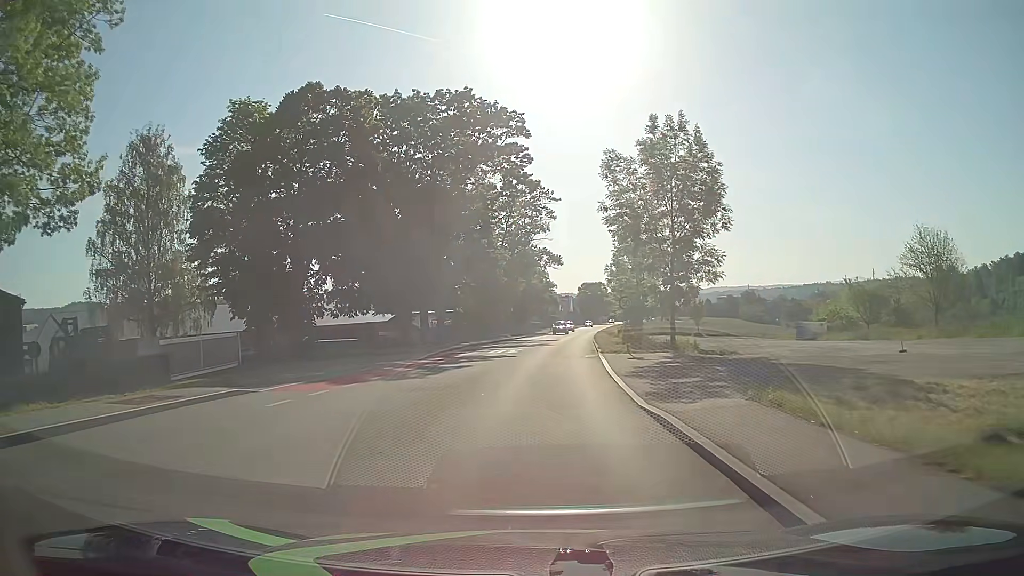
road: tertiary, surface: asphalt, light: Day
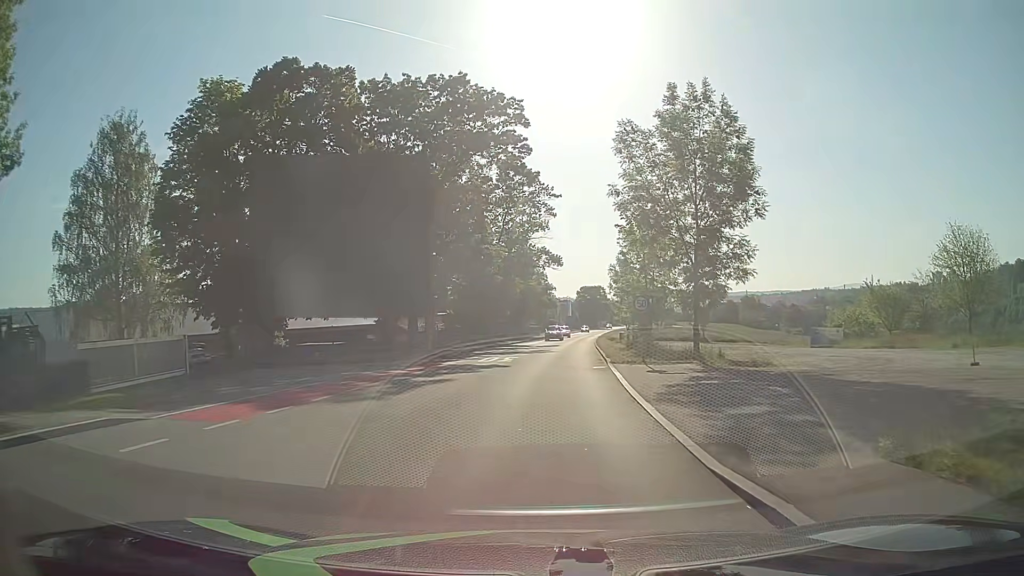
(0.0, +4.5) m; 0°
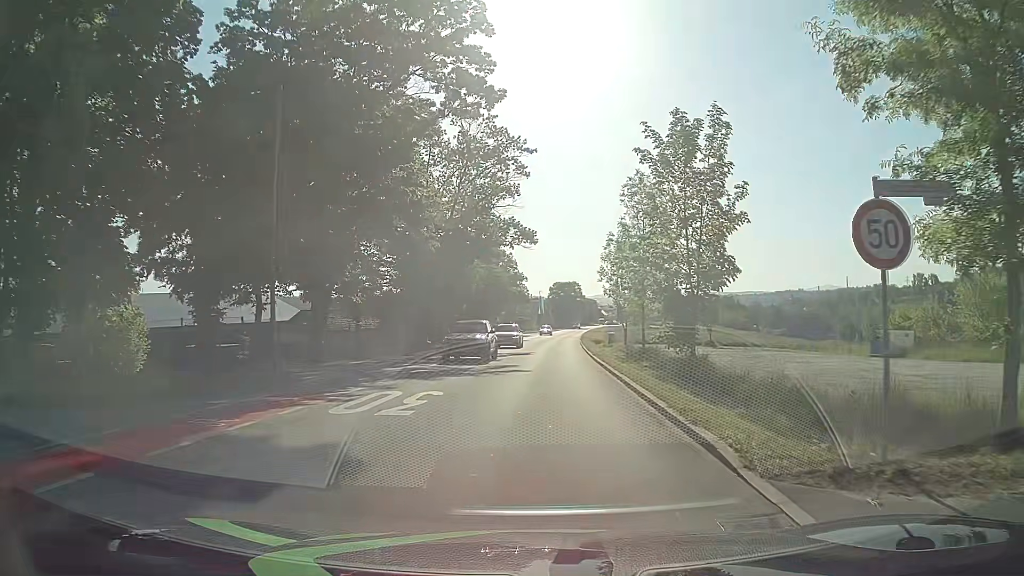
(+0.4, +17.8) m; +2°
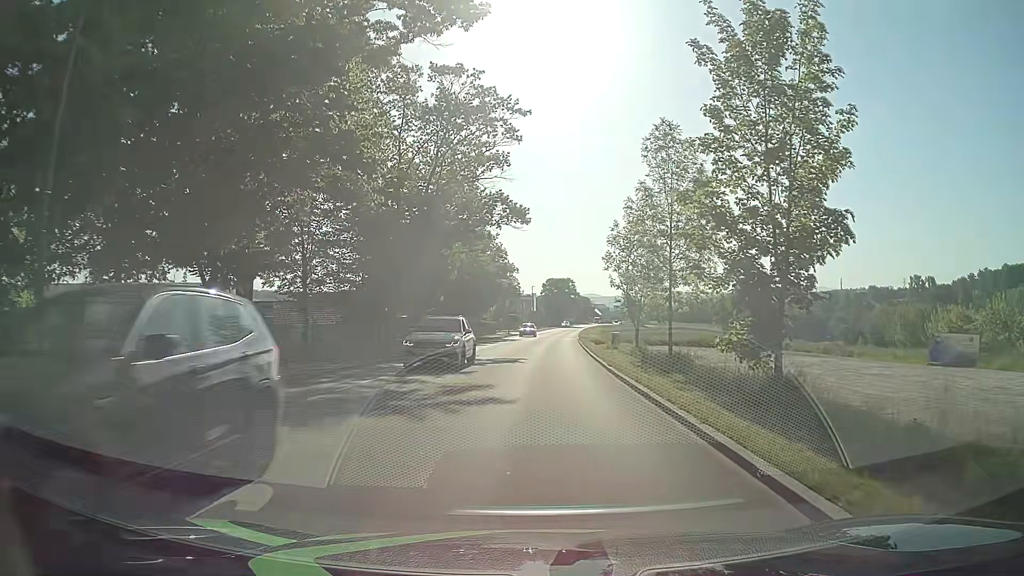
(+0.1, +9.2) m; 0°
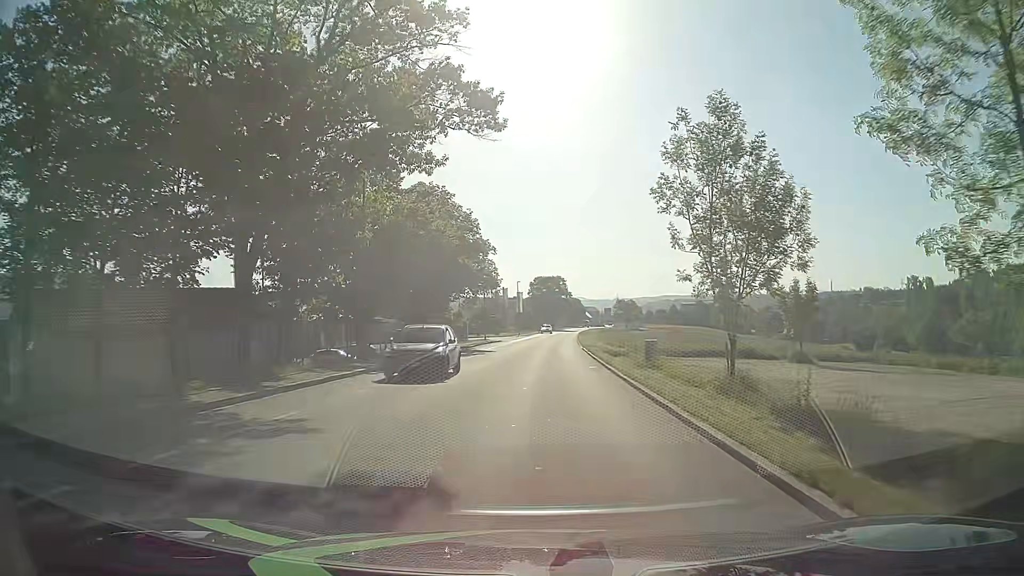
(+0.6, +22.0) m; +2°
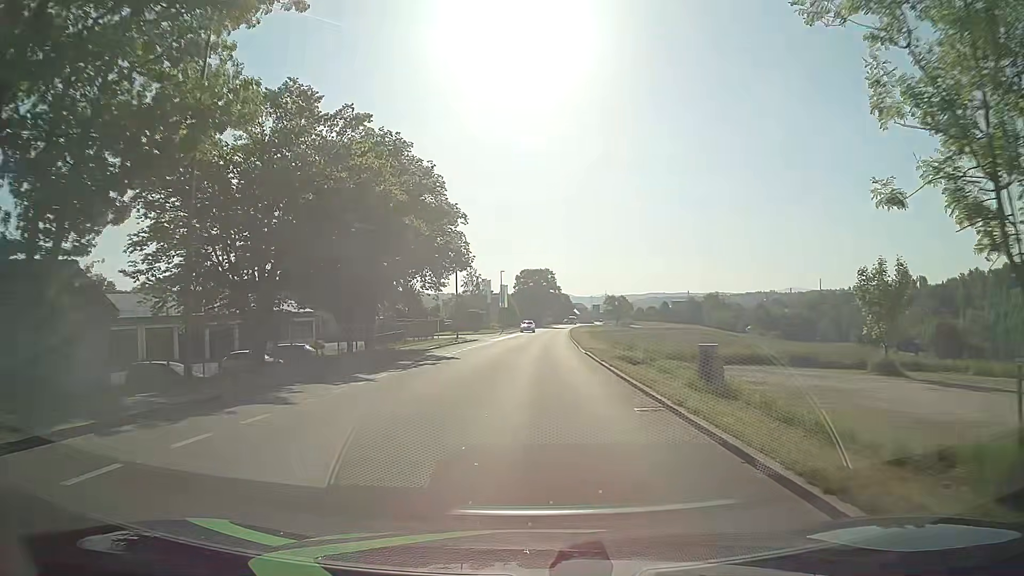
(+0.2, +13.2) m; +2°
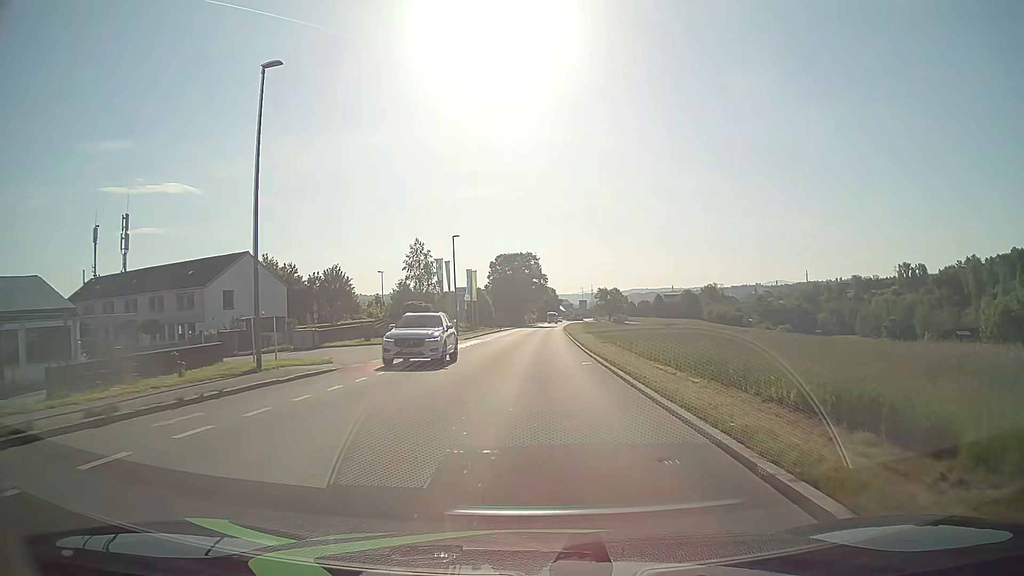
(+0.5, +35.8) m; +2°
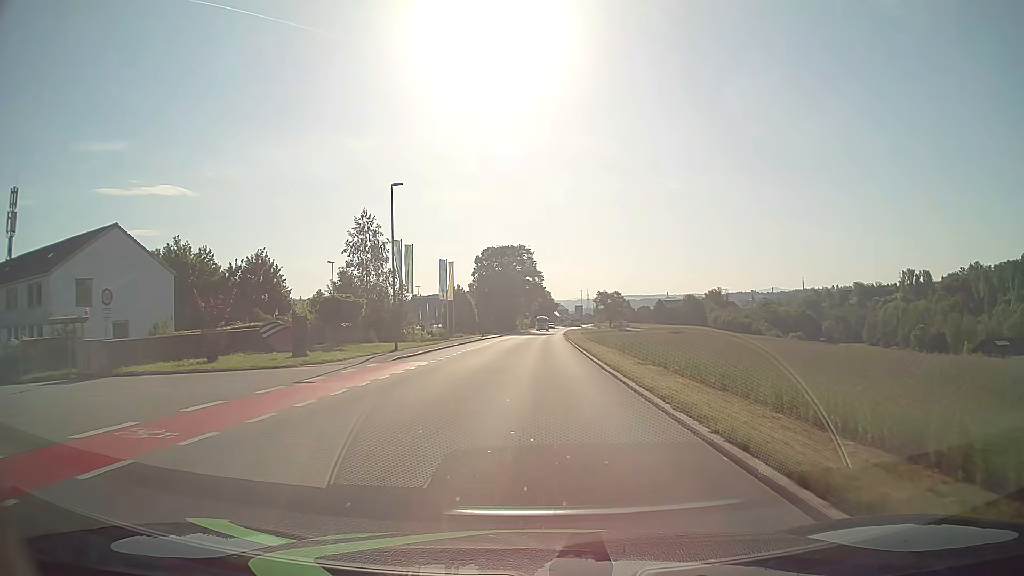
(0.0, +22.3) m; 0°
(0, +10) (0, +20) (0, +30) (0, +40) (+1, +50) (+1, +60) (+1, +70) (+2, +80) (+2, +90) (+2, +100) m
